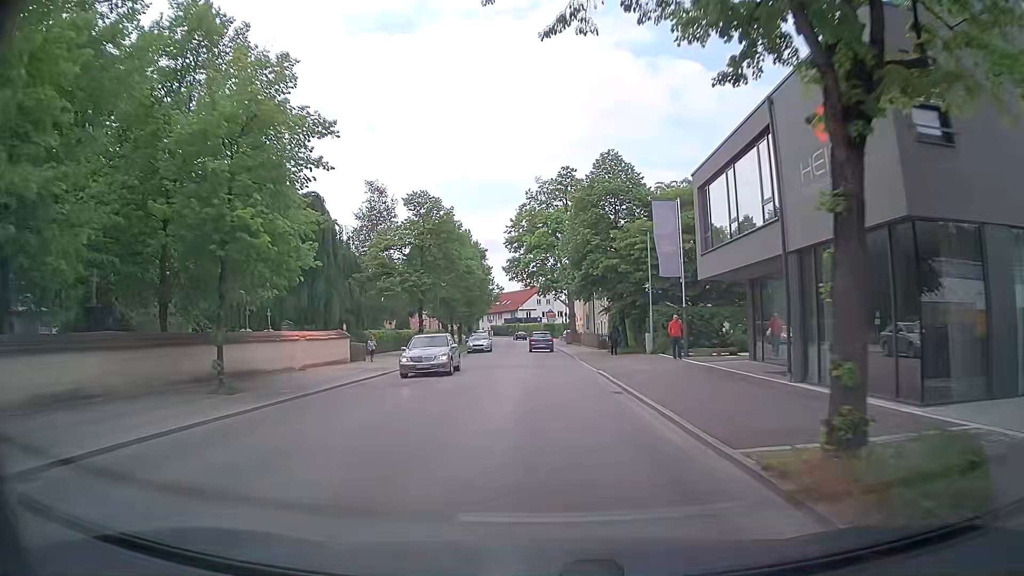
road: tertiary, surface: asphalt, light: Day
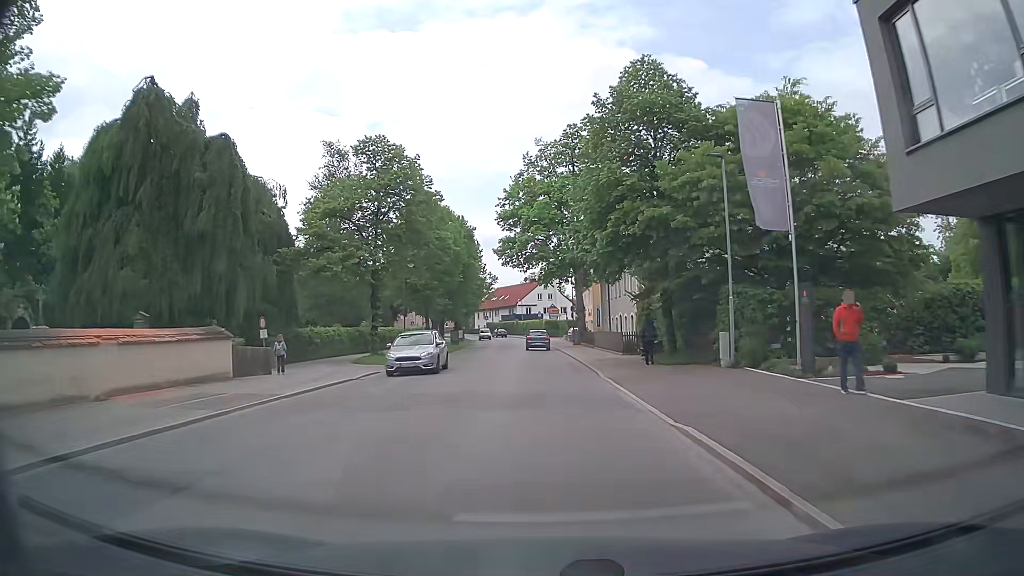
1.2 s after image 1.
(0.0, +14.1) m; 0°
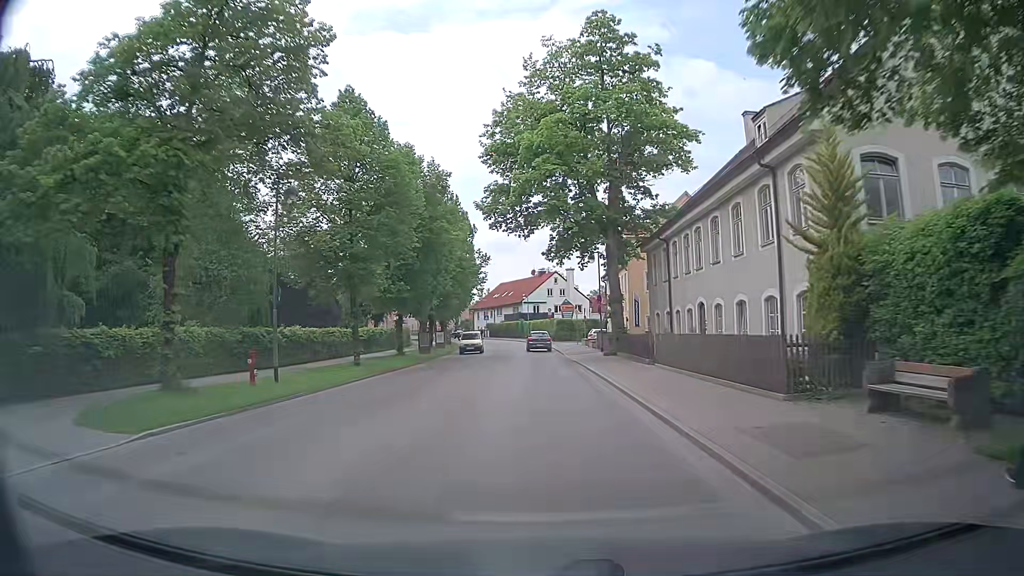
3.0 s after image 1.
(-0.3, +21.4) m; -1°
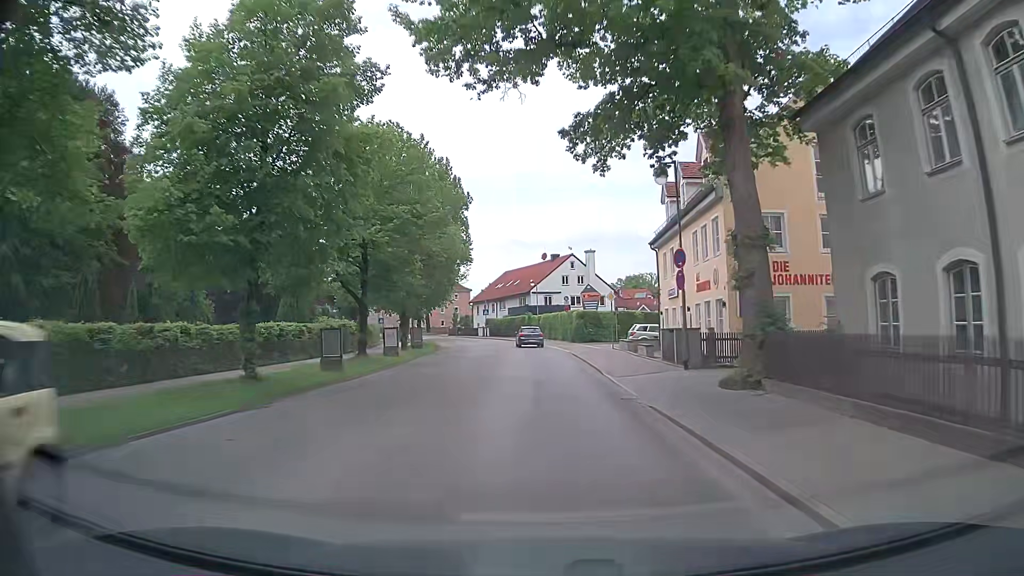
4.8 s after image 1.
(-0.1, +22.0) m; -1°
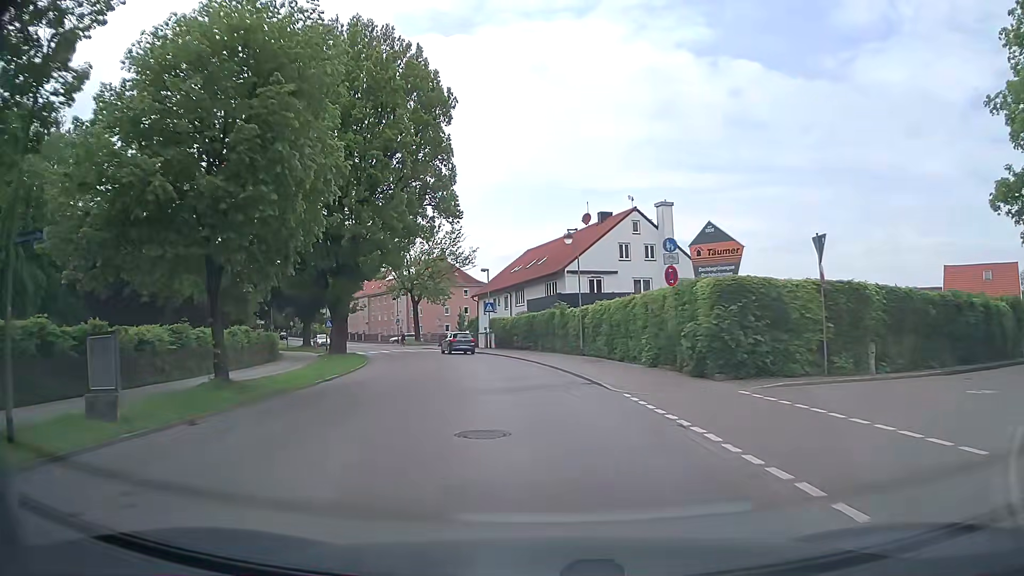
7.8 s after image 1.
(-0.8, +36.3) m; -2°
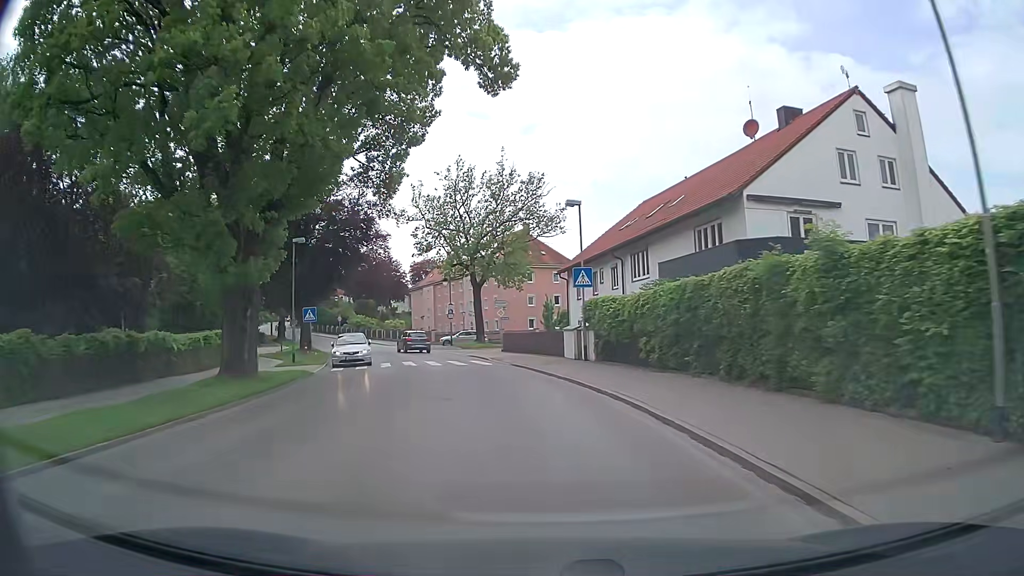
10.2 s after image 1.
(-2.0, +26.1) m; -9°
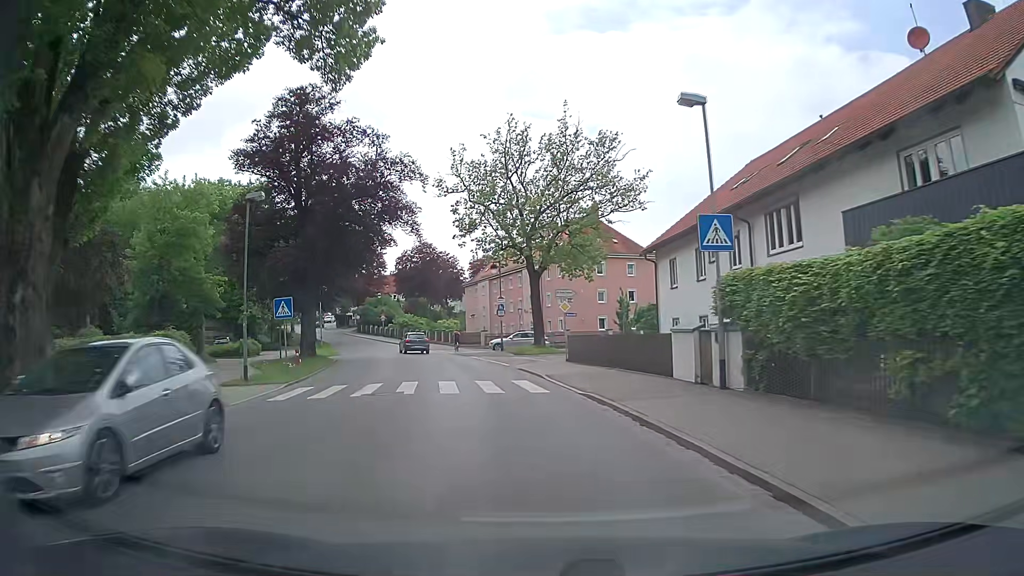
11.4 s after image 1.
(-0.6, +12.0) m; -6°
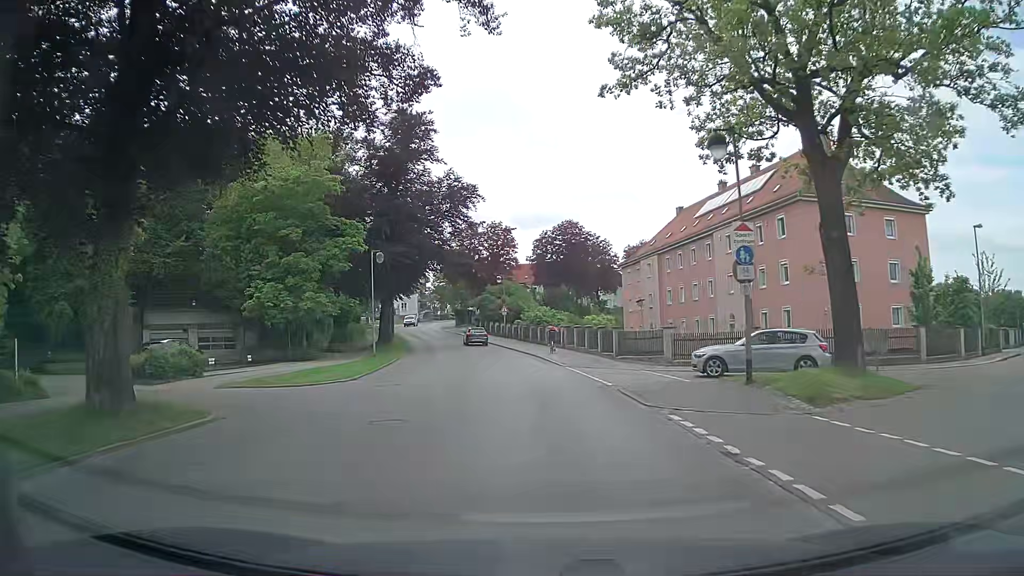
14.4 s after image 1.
(-3.2, +28.0) m; -12°
(0, +10) (-1, +20) (-2, +30) (-4, +40) (-5, +50) (-8, +59) (-10, +69) (-13, +79) (-16, +88) (-18, +98) m
